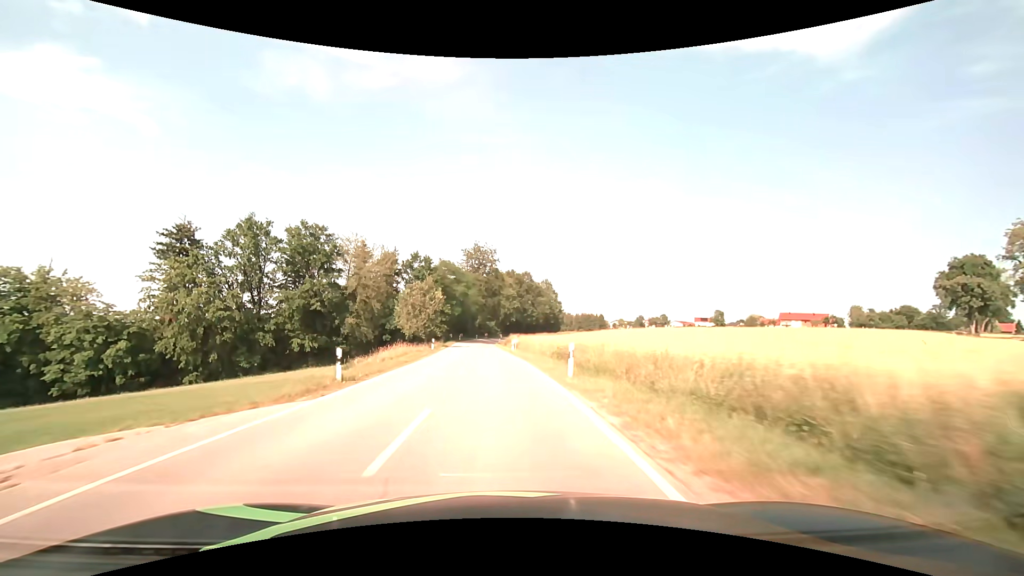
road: secondary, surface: asphalt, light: Day
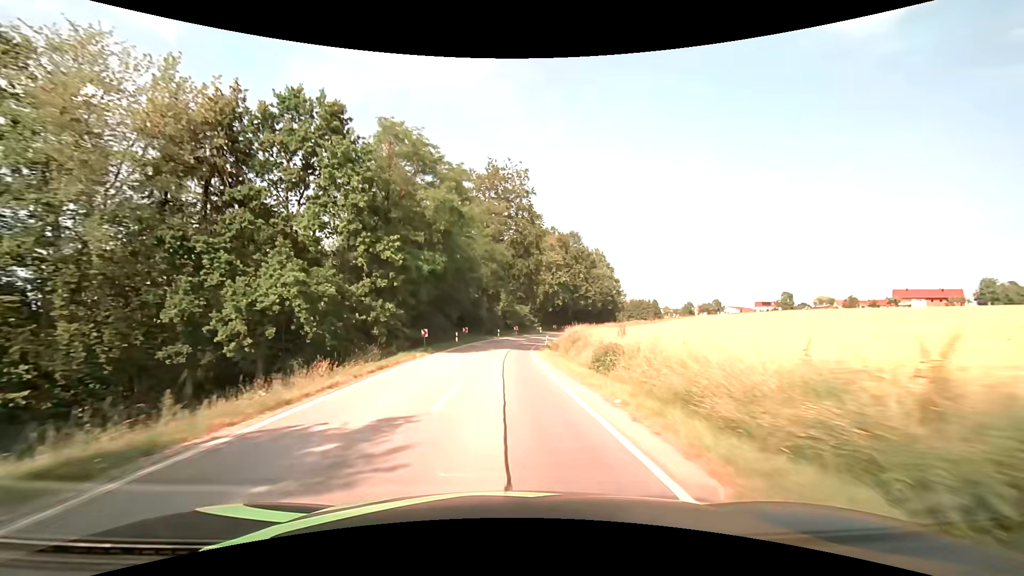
(-2.6, +55.0) m; -3°
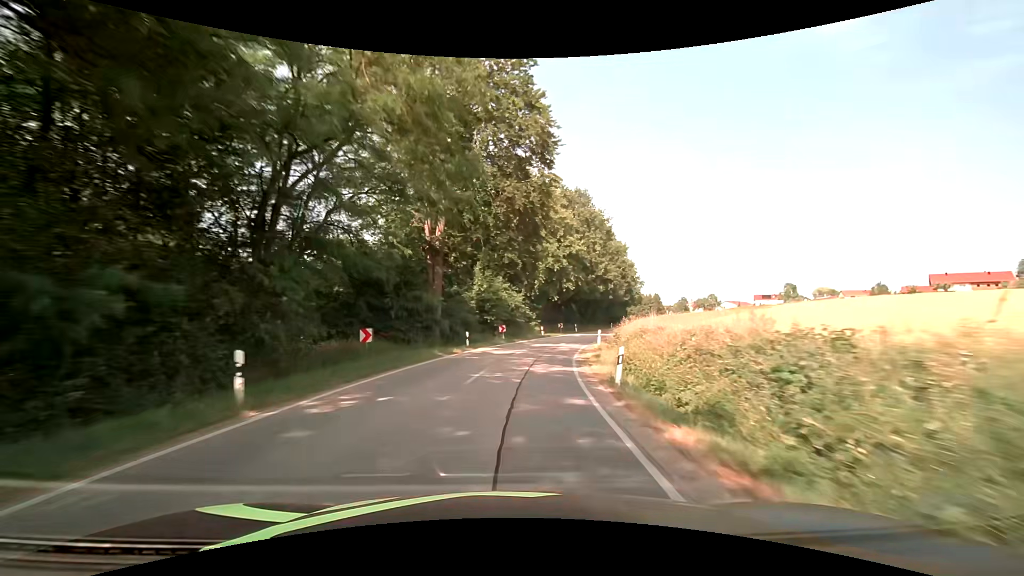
(+0.3, +32.6) m; +2°
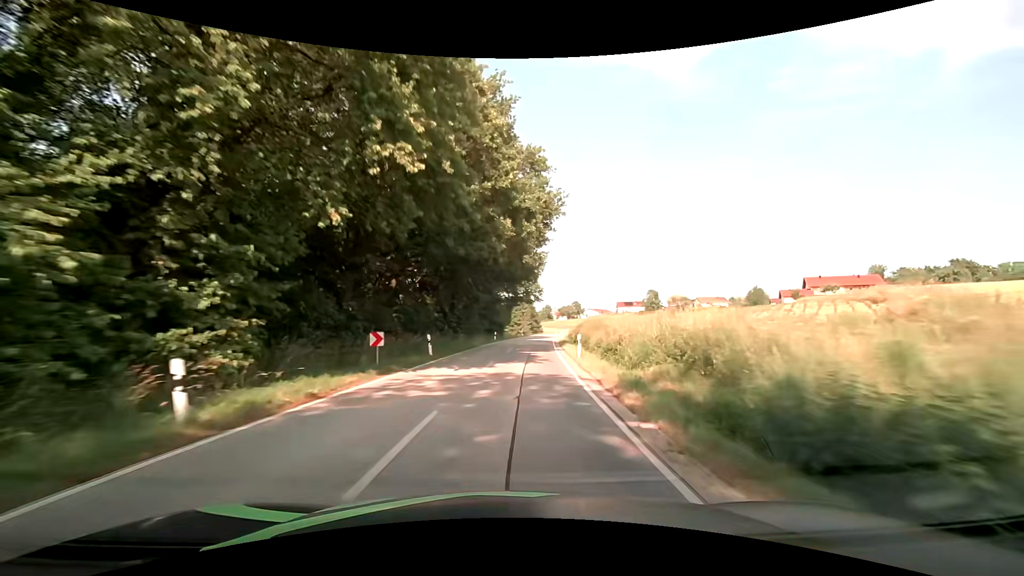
(+5.6, +42.3) m; +16°
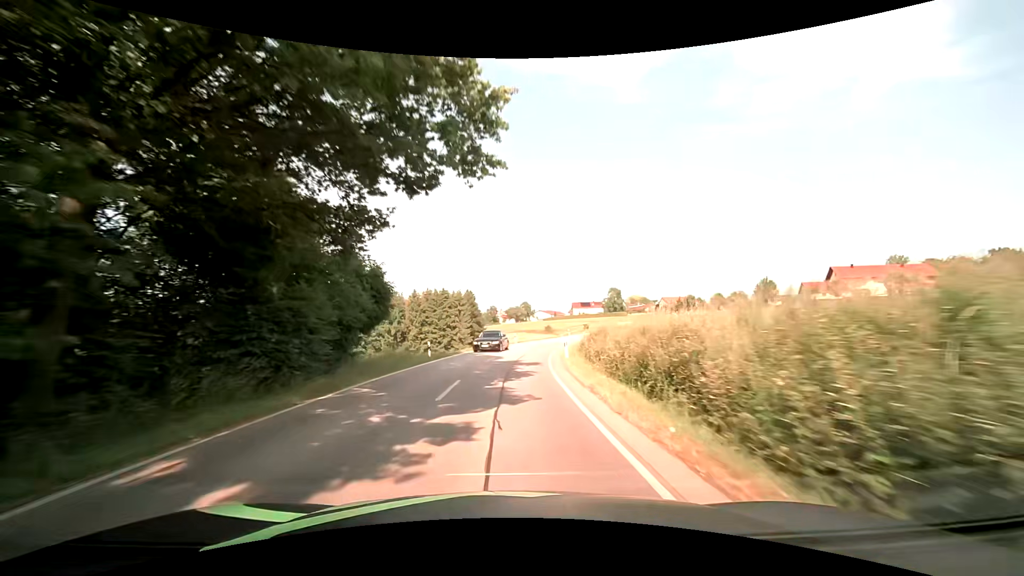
(+3.6, +53.1) m; +7°
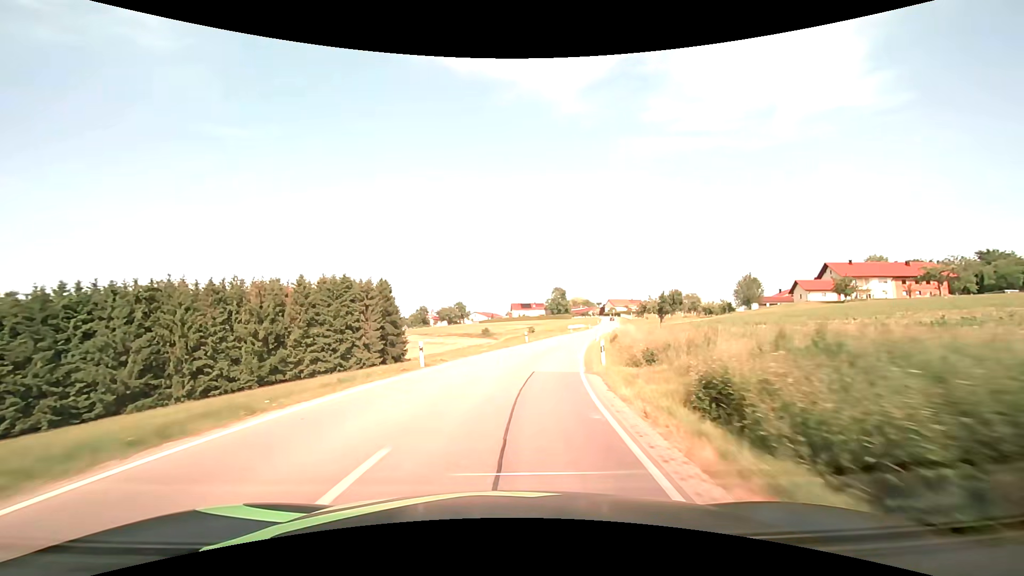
(+1.4, +32.1) m; +7°
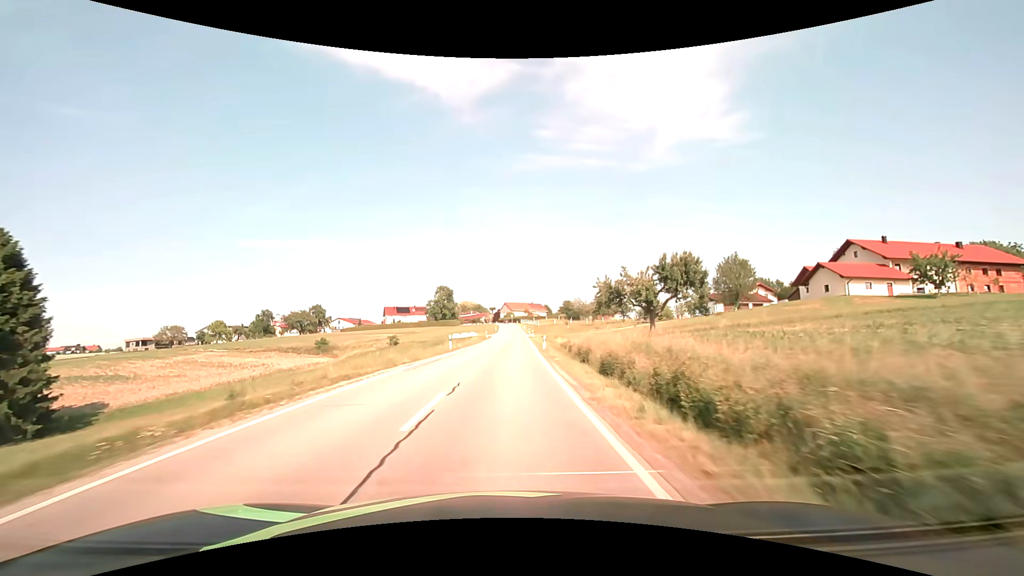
(+7.5, +52.8) m; +13°
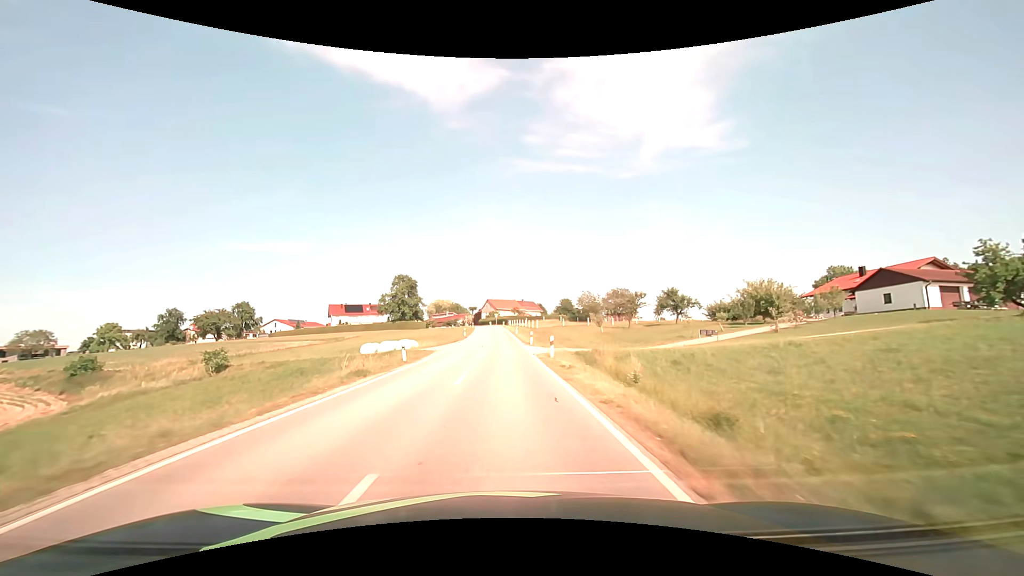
(+1.1, +53.5) m; +2°
